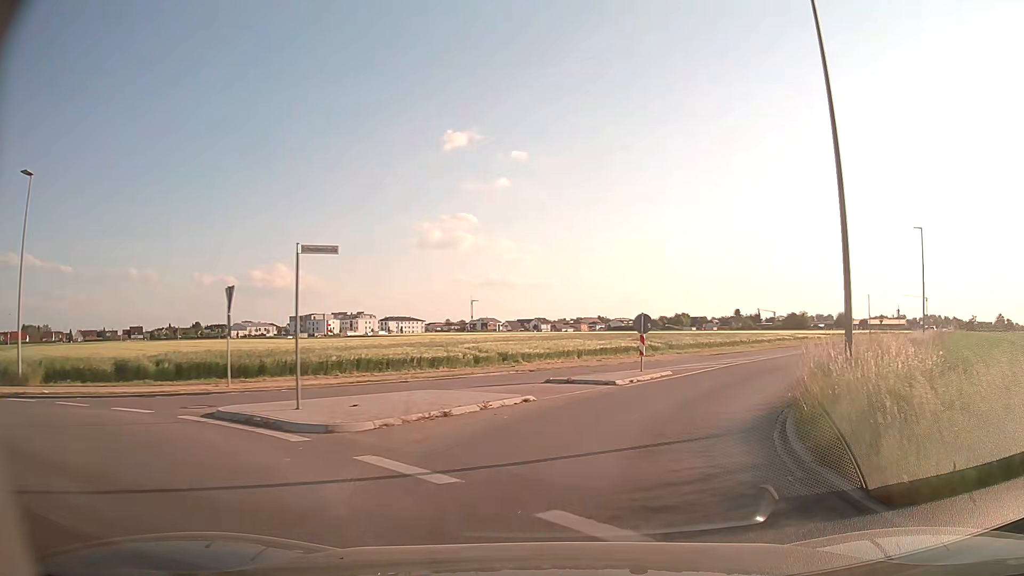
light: Day
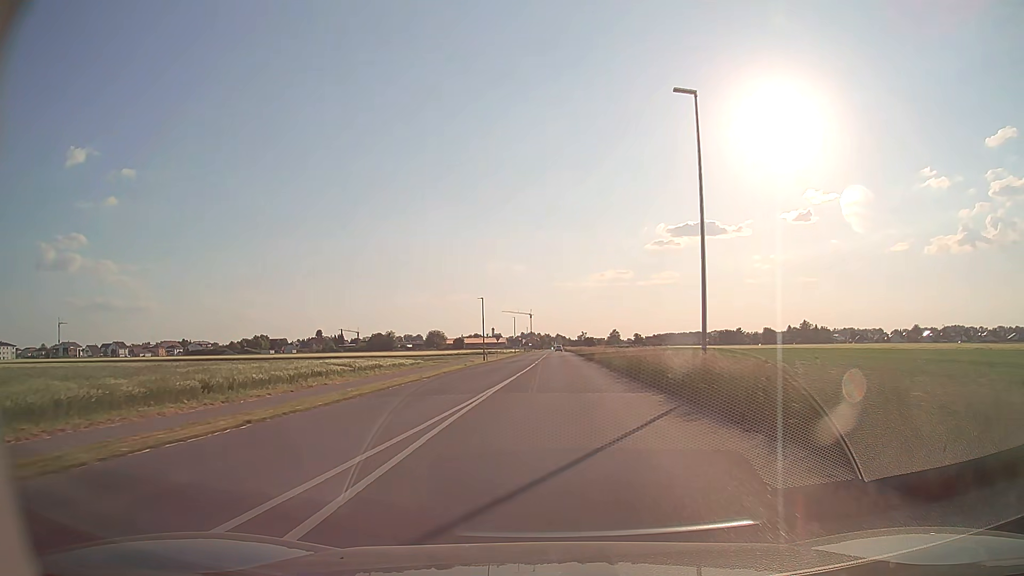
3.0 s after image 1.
(+13.1, +31.7) m; +36°
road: tertiary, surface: asphalt
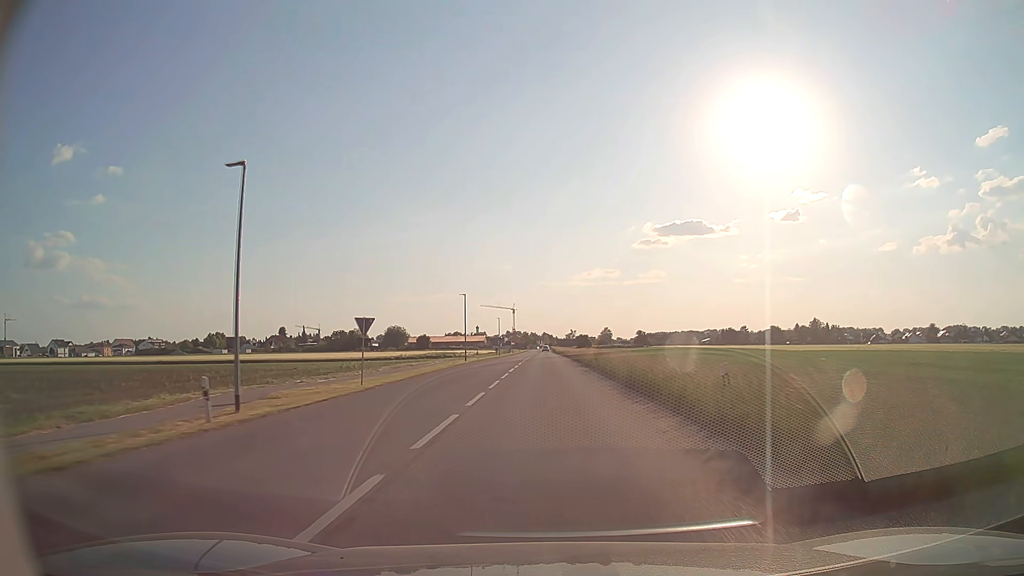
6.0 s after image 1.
(+0.9, +52.1) m; +1°
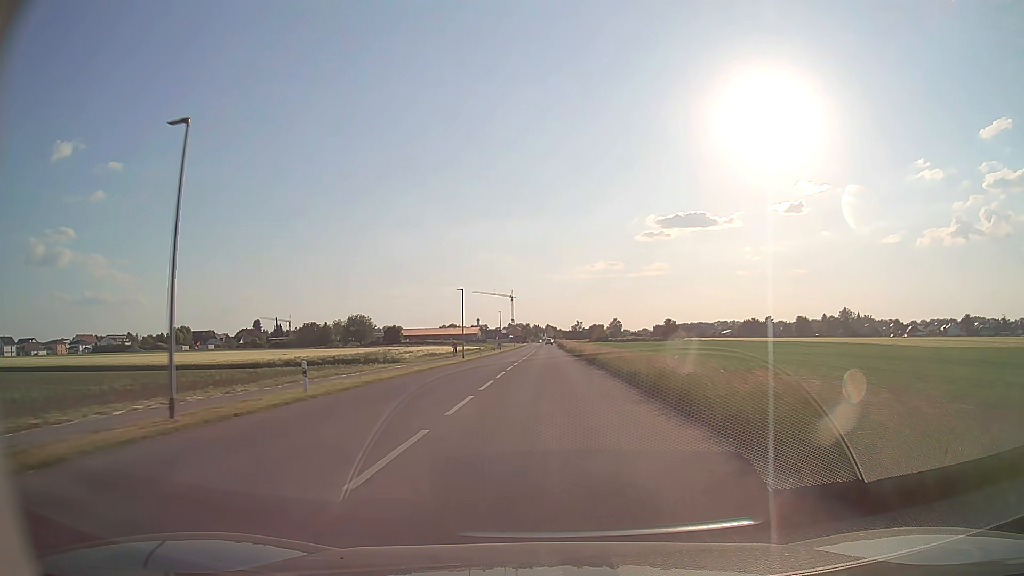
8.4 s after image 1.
(-0.1, +50.9) m; 0°
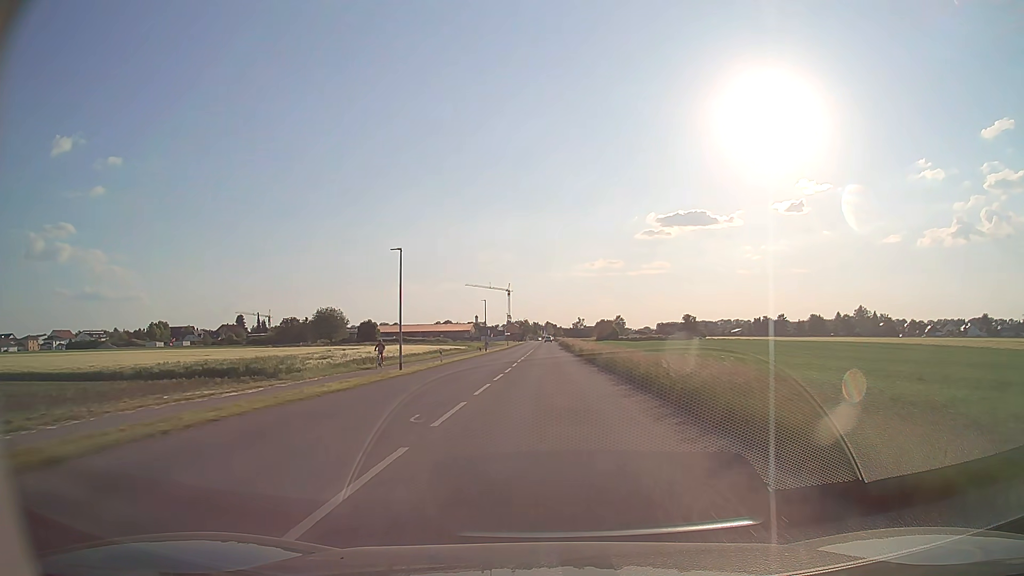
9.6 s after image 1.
(0.0, +25.7) m; 0°
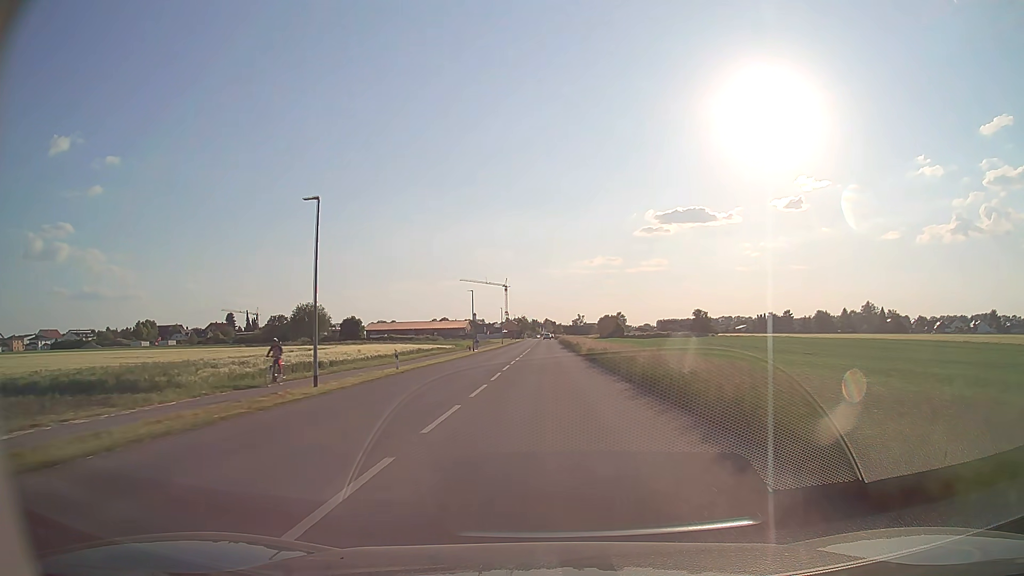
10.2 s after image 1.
(0.0, +12.7) m; 0°
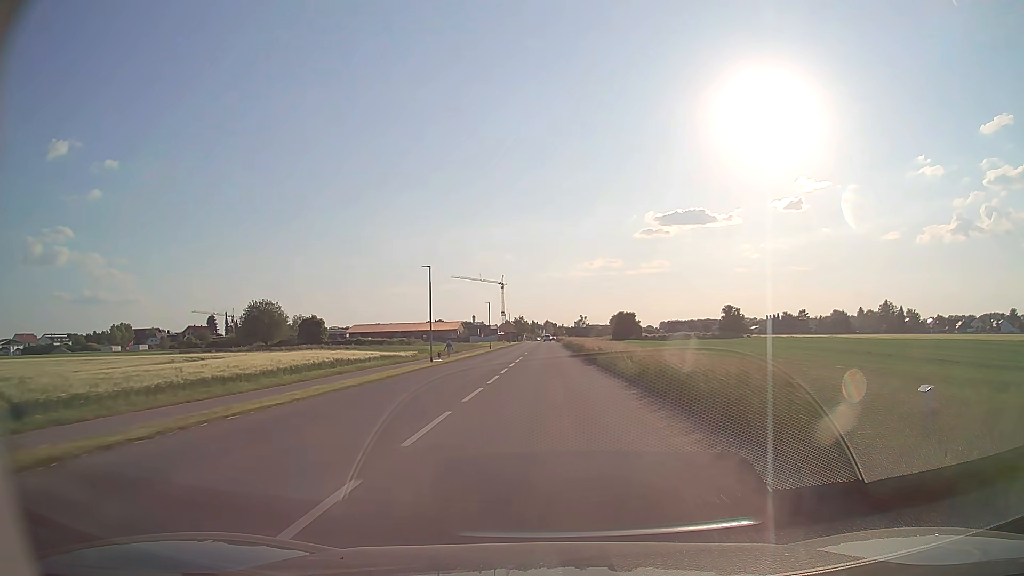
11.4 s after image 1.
(0.0, +25.2) m; 0°
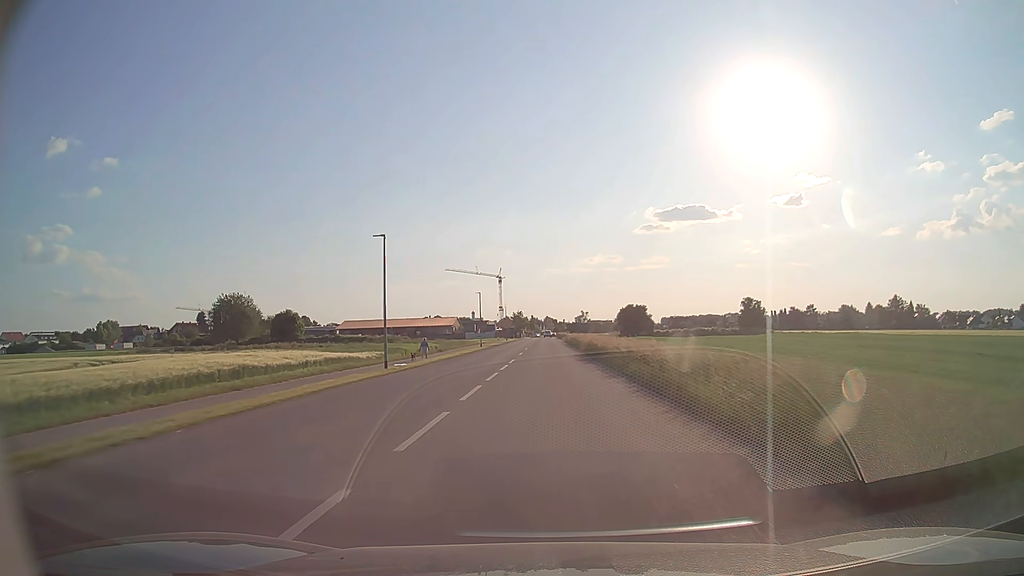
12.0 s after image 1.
(0.0, +12.3) m; 0°
